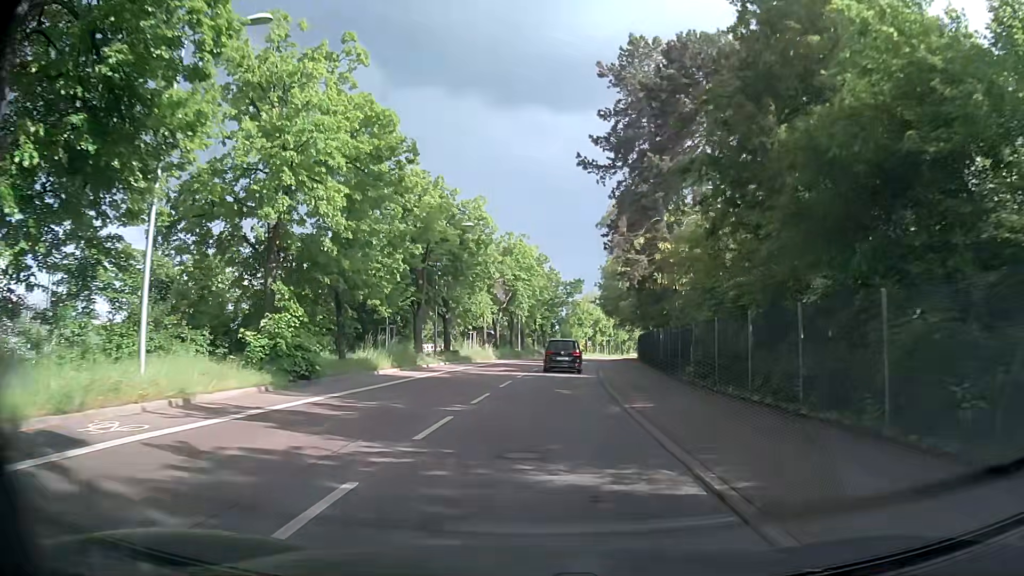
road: secondary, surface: asphalt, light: Day
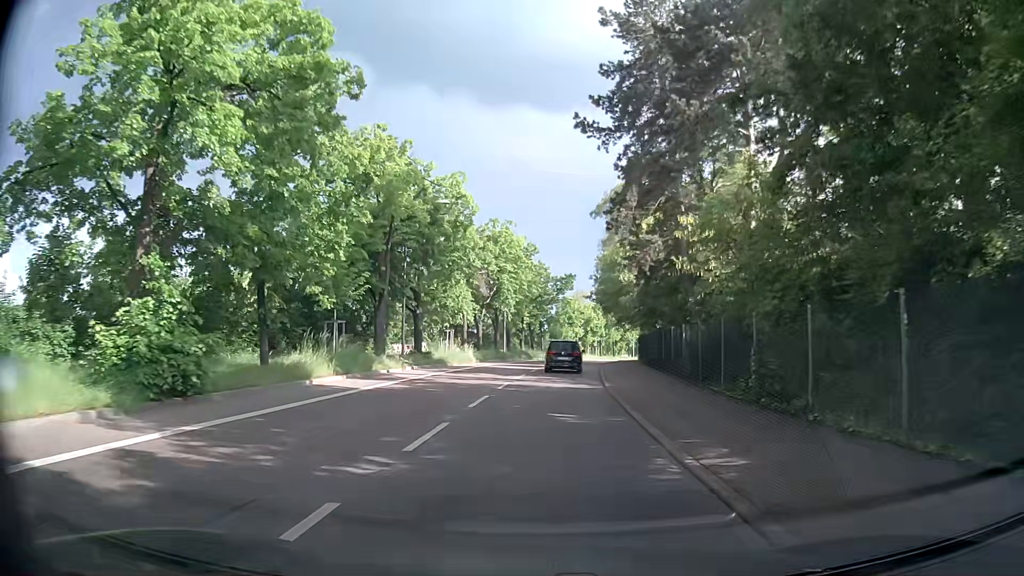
(0.0, +6.7) m; +1°
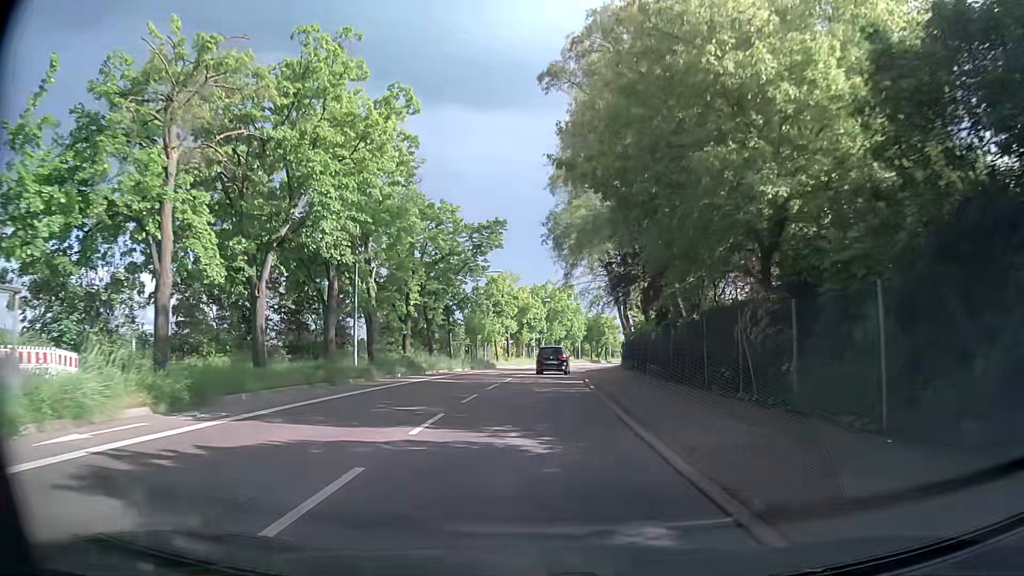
(+1.7, +34.5) m; +6°
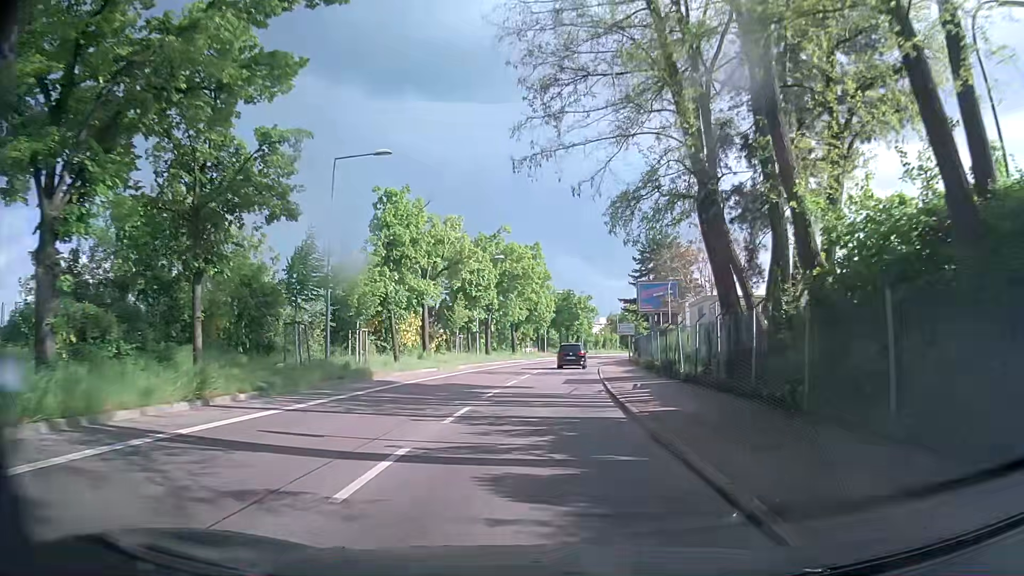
(+0.8, +34.5) m; +3°
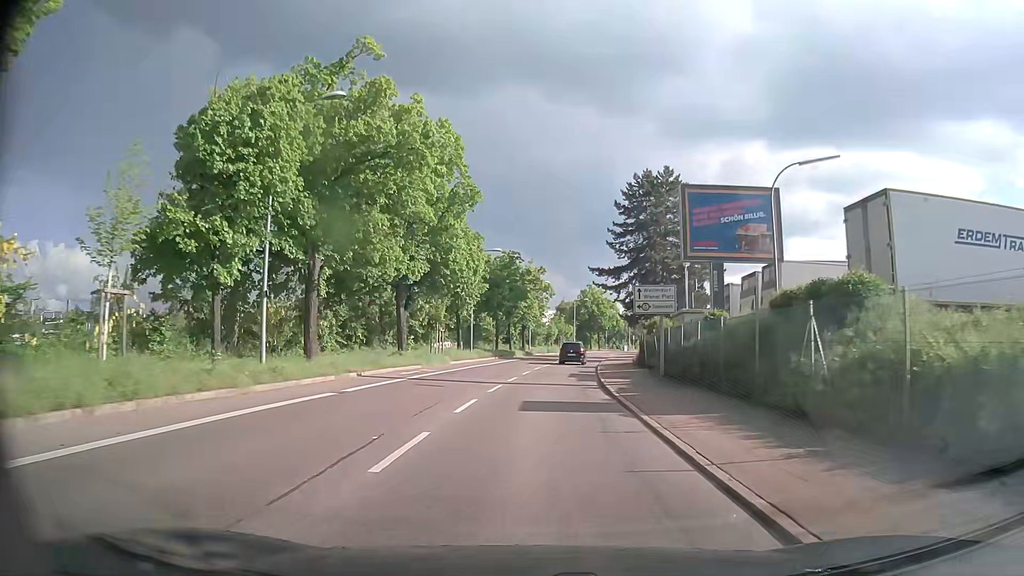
(+2.0, +34.8) m; +6°
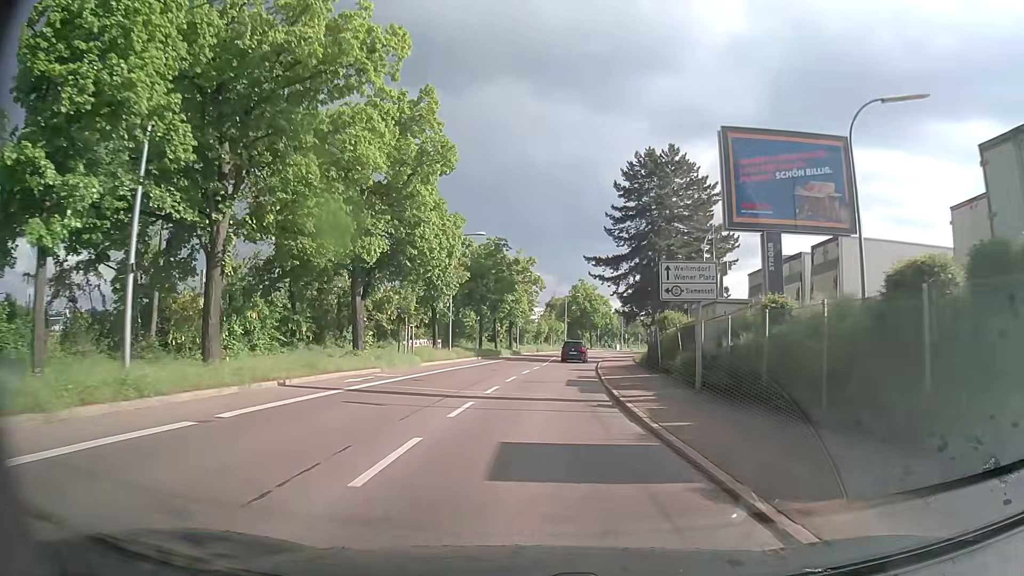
(0.0, +6.8) m; +1°
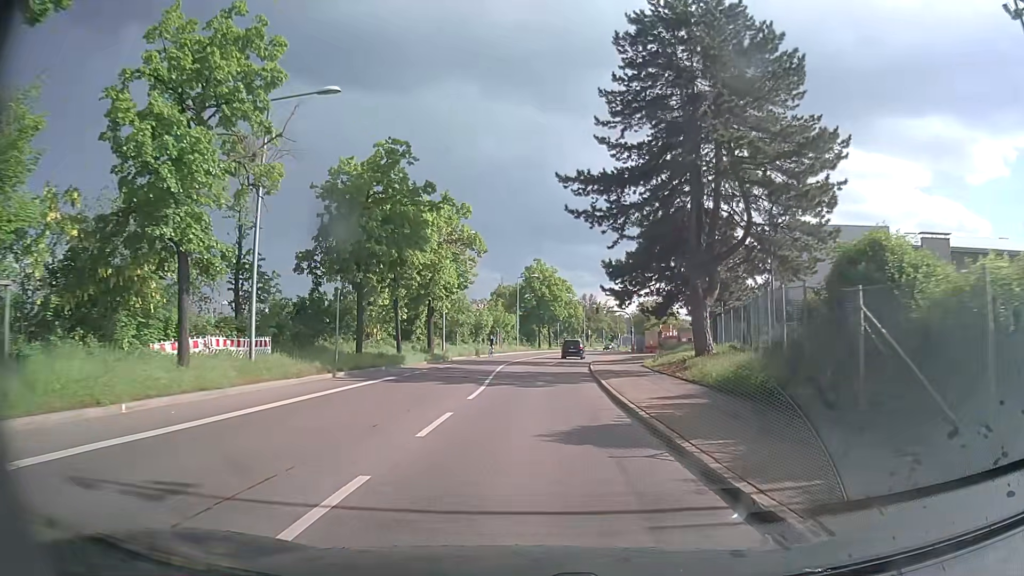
(+1.0, +26.6) m; +5°
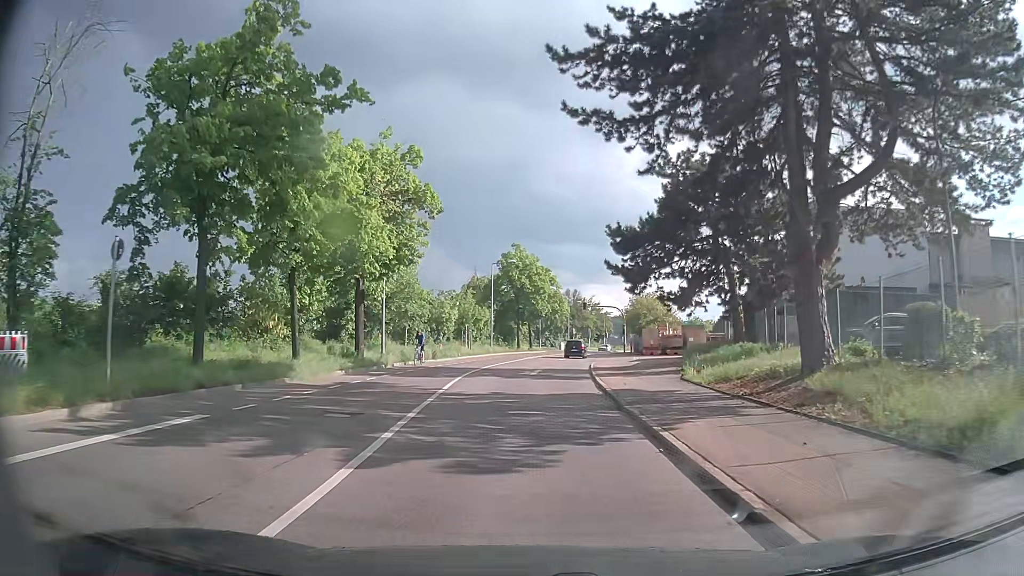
(+0.1, +13.0) m; +1°
(0, +10) (0, +20) (+1, +30) (+2, +40) (+3, +50) (+4, +60) (+6, +70) (+8, +79) (+10, +89) (+12, +99) m
